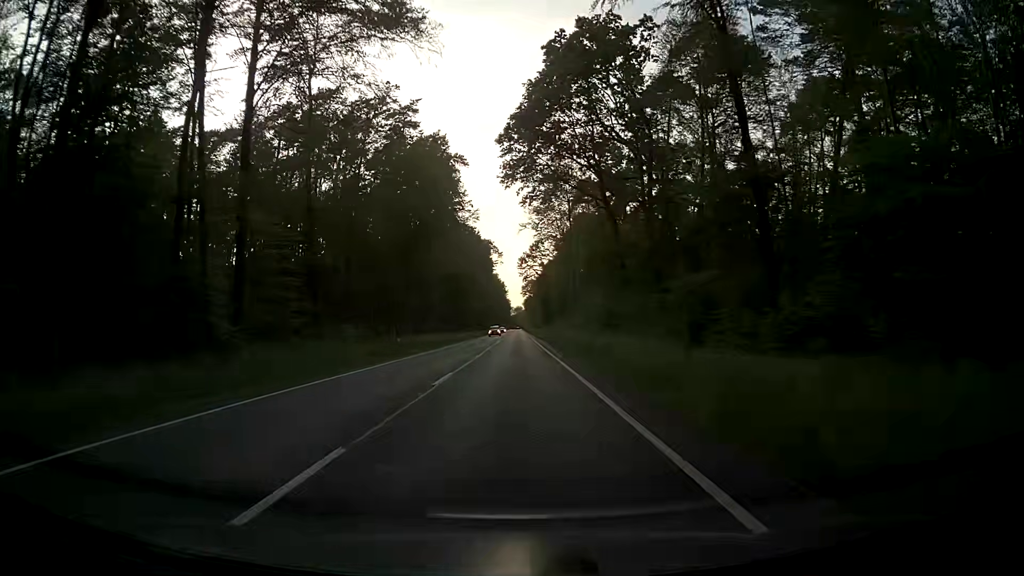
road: primary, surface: asphalt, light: Day
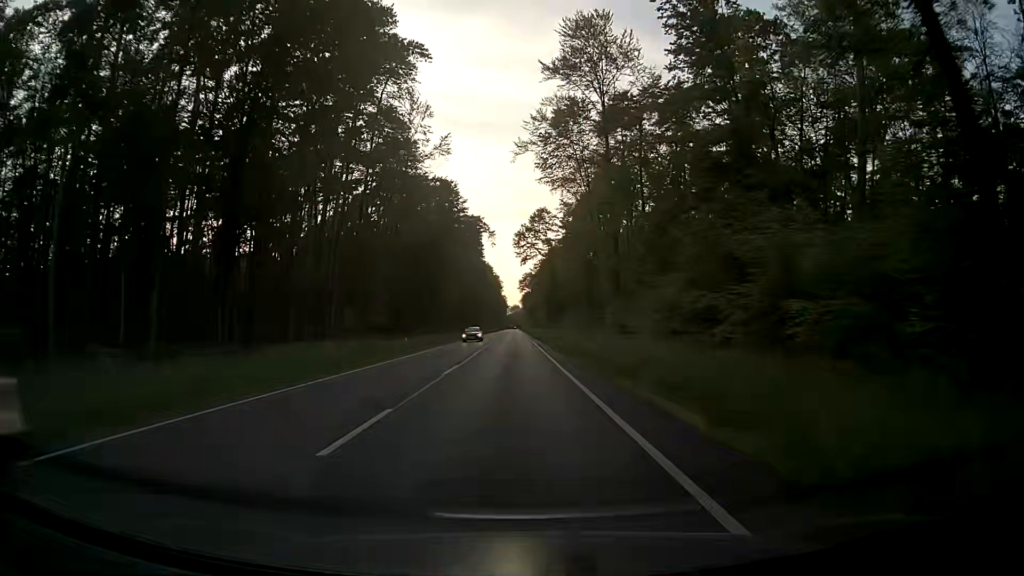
(+0.2, +45.3) m; 0°
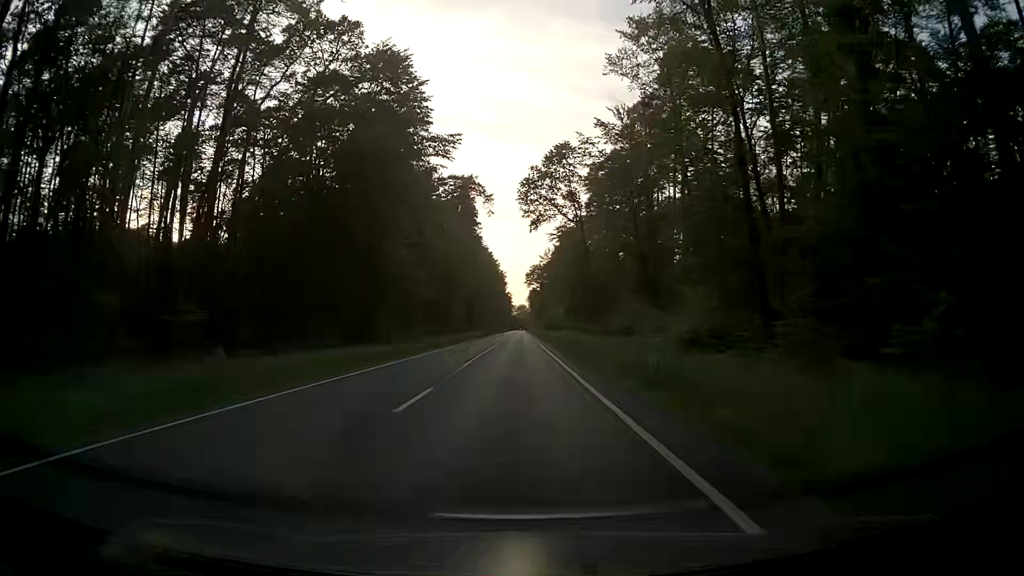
(0.0, +45.3) m; 0°
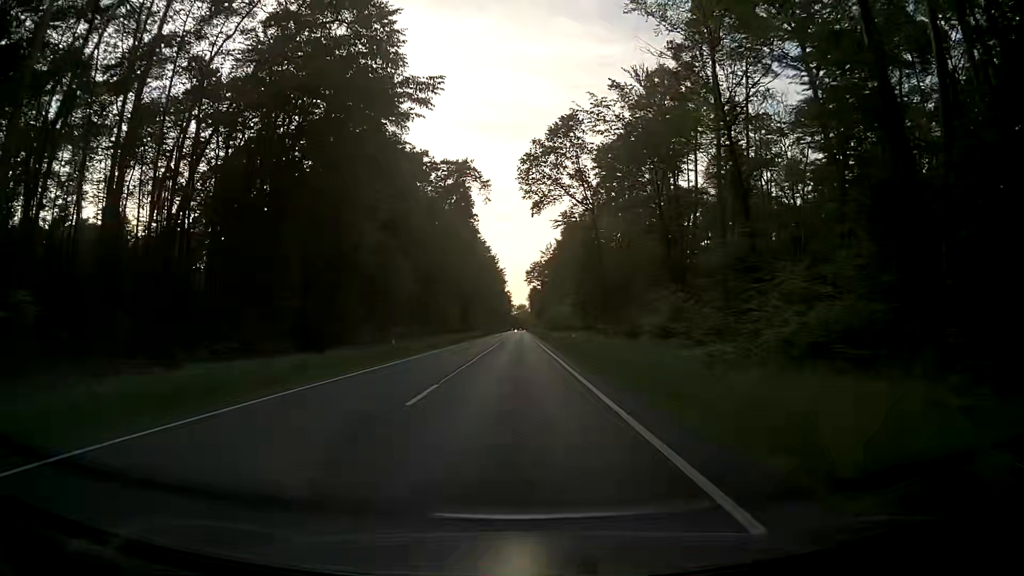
(+0.1, +11.3) m; 0°
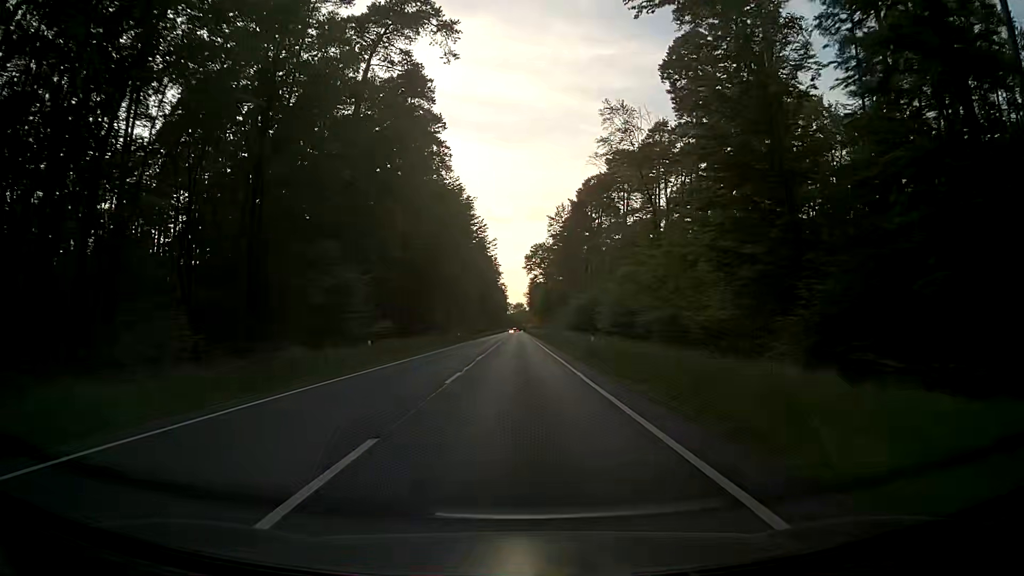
(-0.2, +56.5) m; 0°
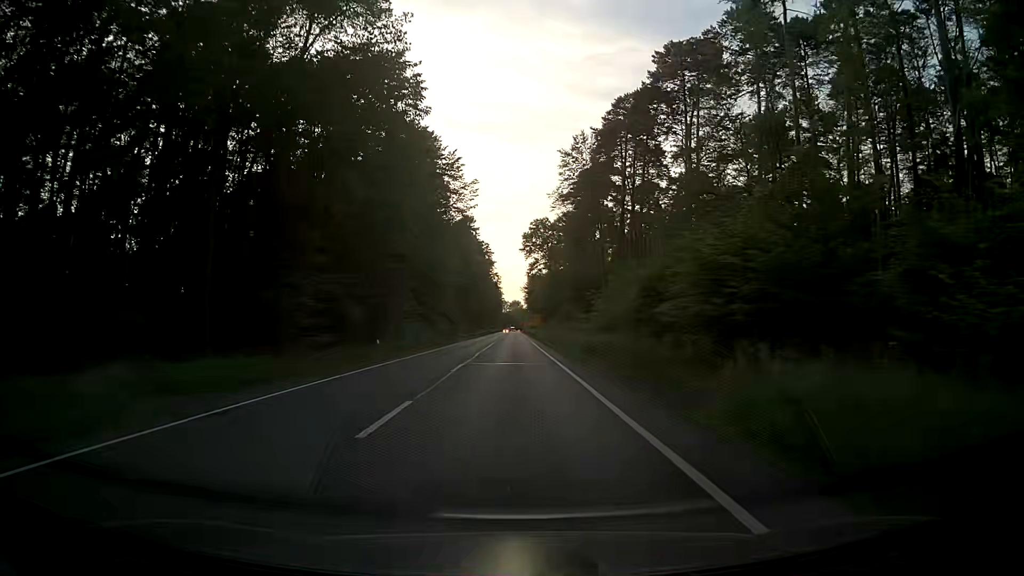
(+0.2, +45.1) m; 0°
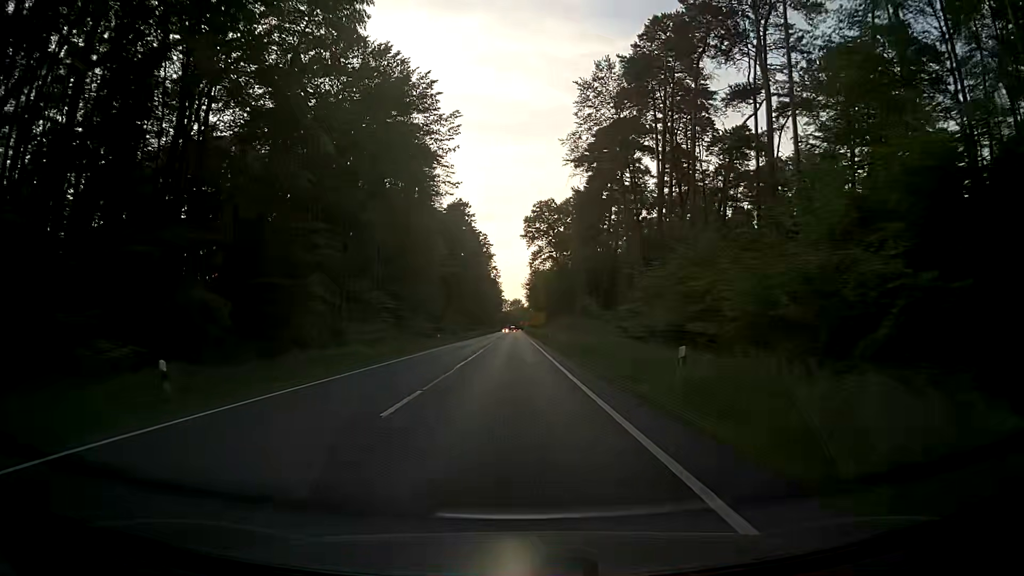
(+0.1, +22.5) m; 0°
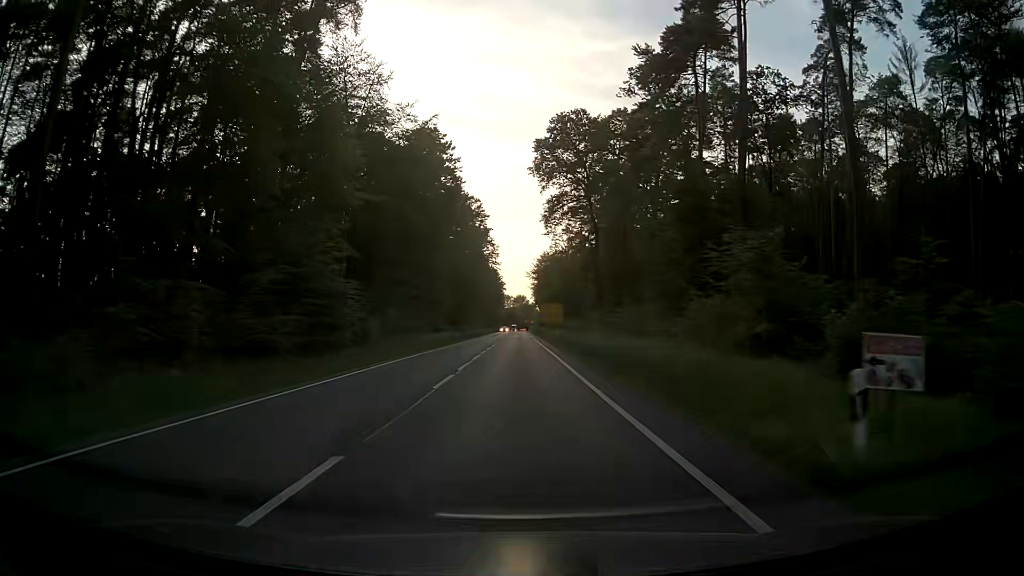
(-0.4, +56.4) m; 0°
(0, +10) (0, +20) (0, +30) (0, +40) (0, +50) (0, +60) (0, +70) (0, +80) (0, +90) (0, +100) m
